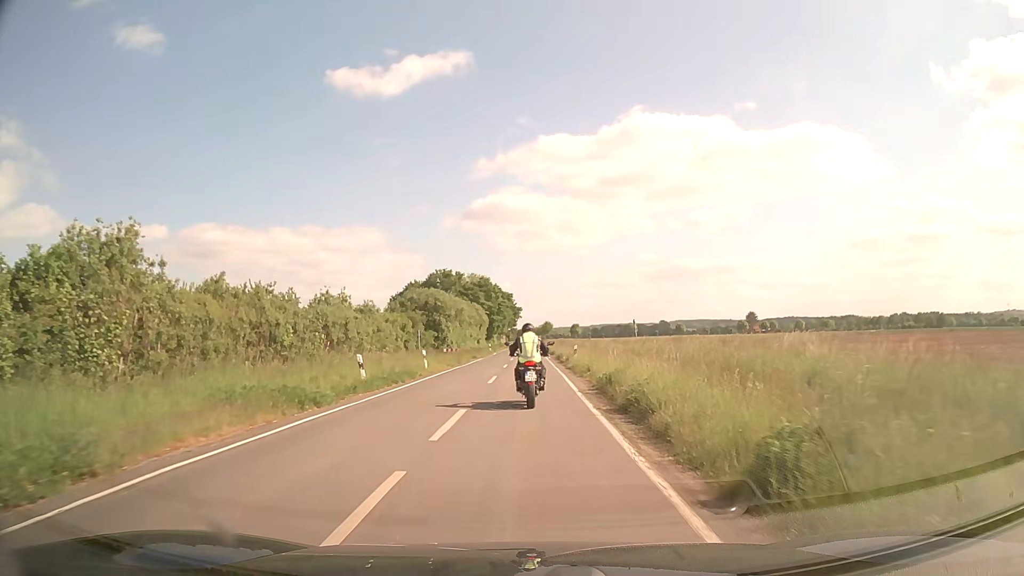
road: secondary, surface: asphalt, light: Day
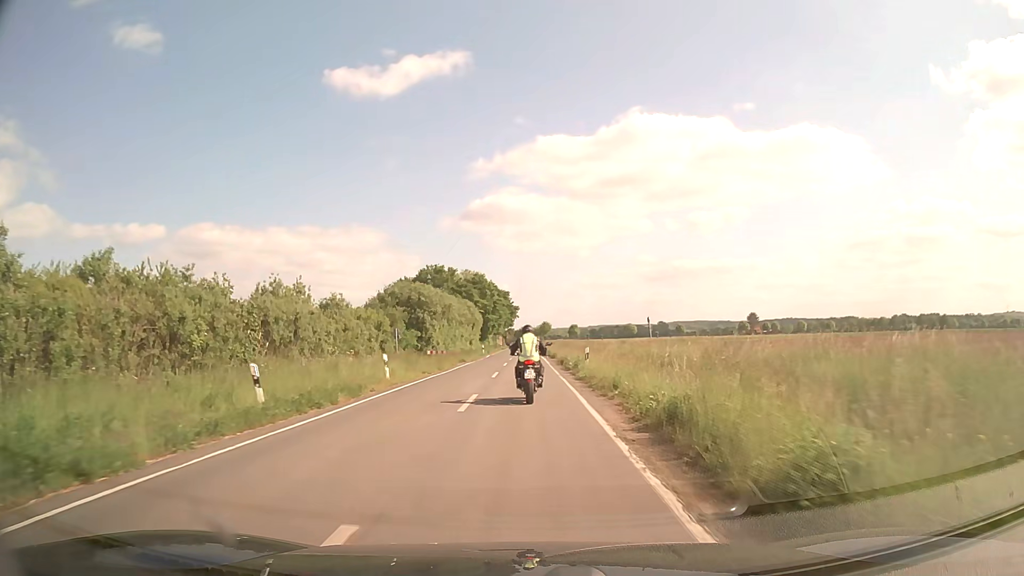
(+0.1, +8.3) m; 0°
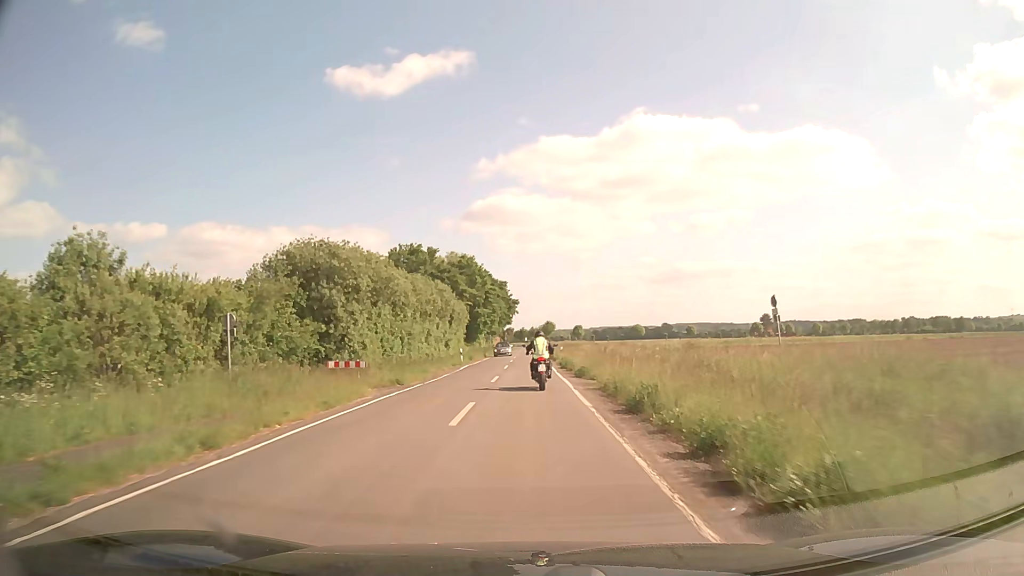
(0.0, +26.4) m; 0°
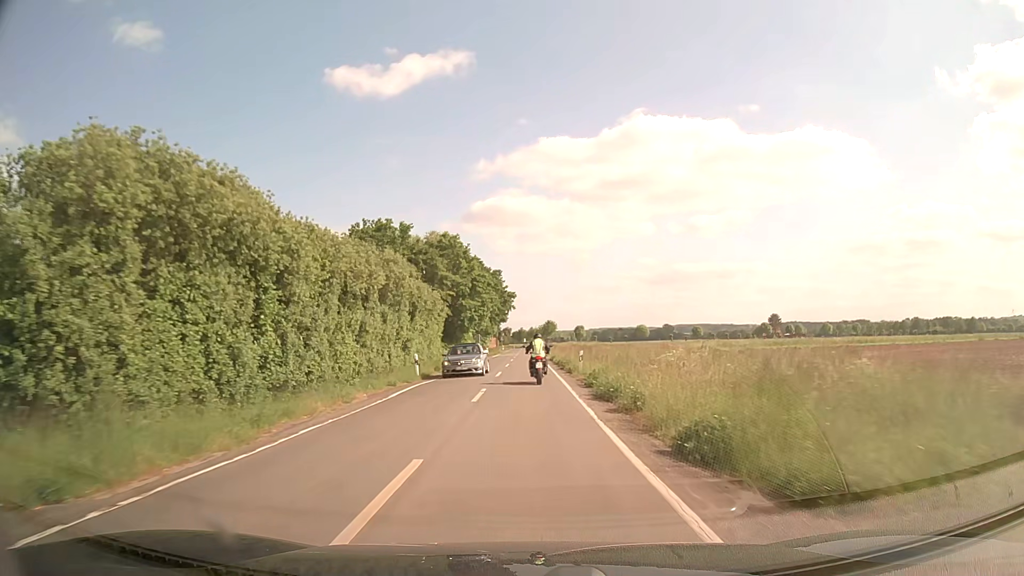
(0.0, +19.5) m; 0°
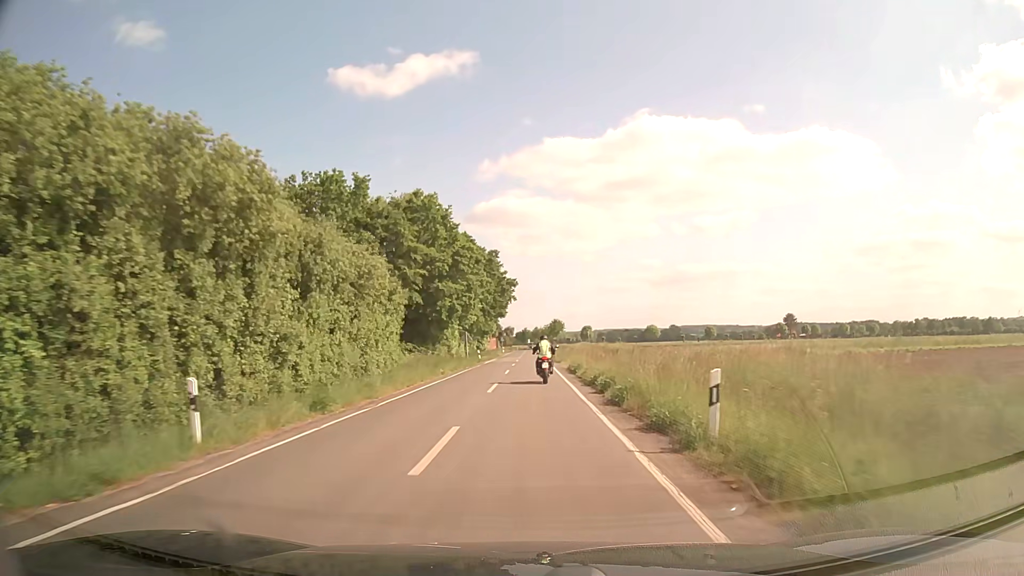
(-0.1, +21.0) m; 0°
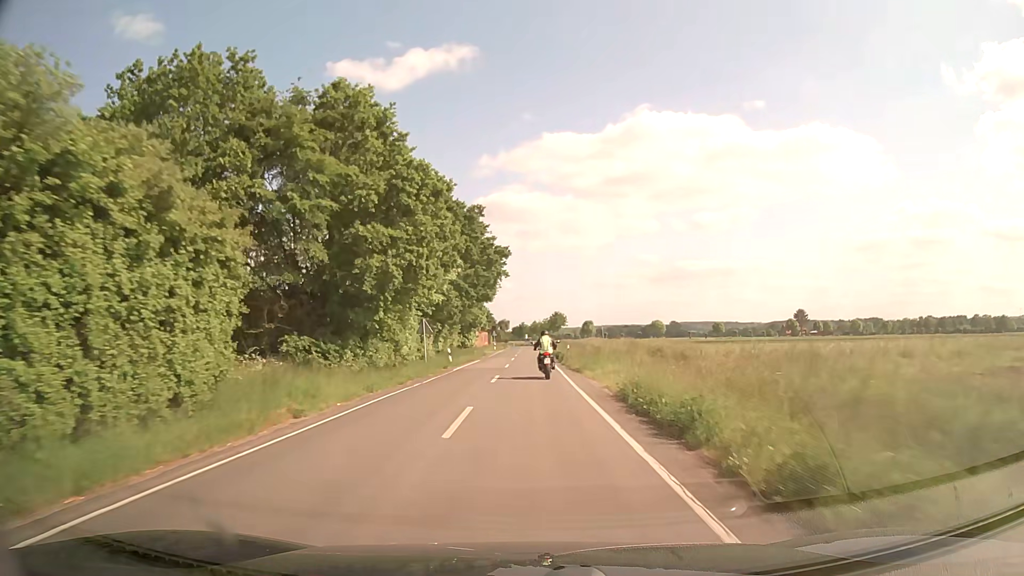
(0.0, +22.2) m; 0°
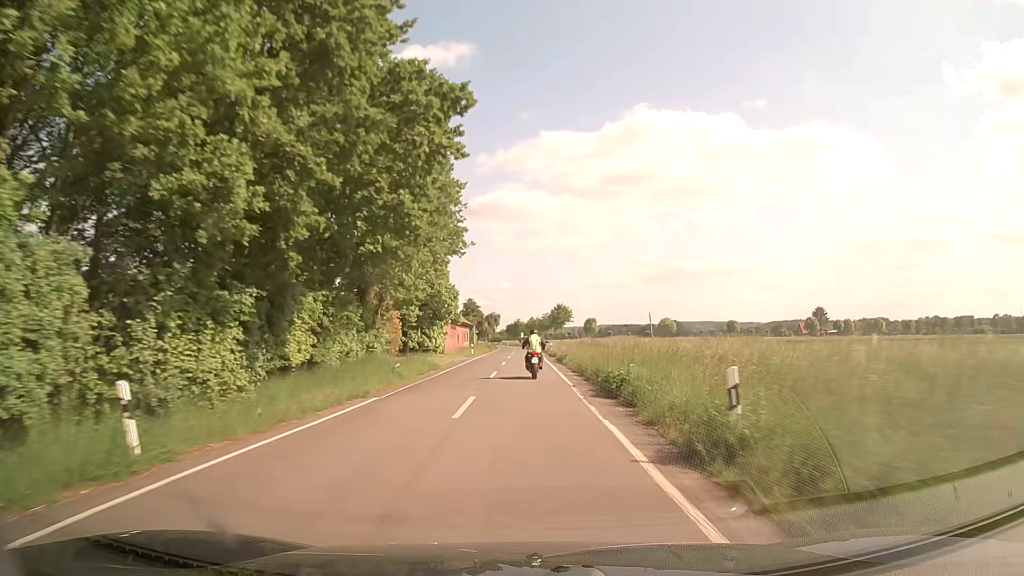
(+0.1, +34.1) m; 0°
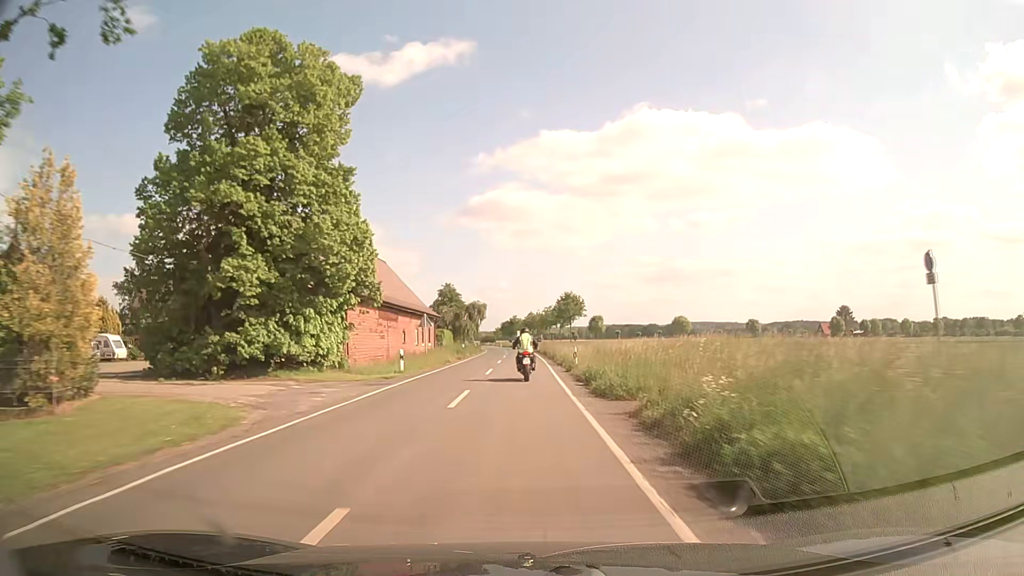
(0.0, +34.7) m; 0°
(0, +10) (0, +20) (0, +30) (0, +40) (0, +50) (0, +60) (-1, +70) (-1, +80) (-1, +90) (-2, +100) m
